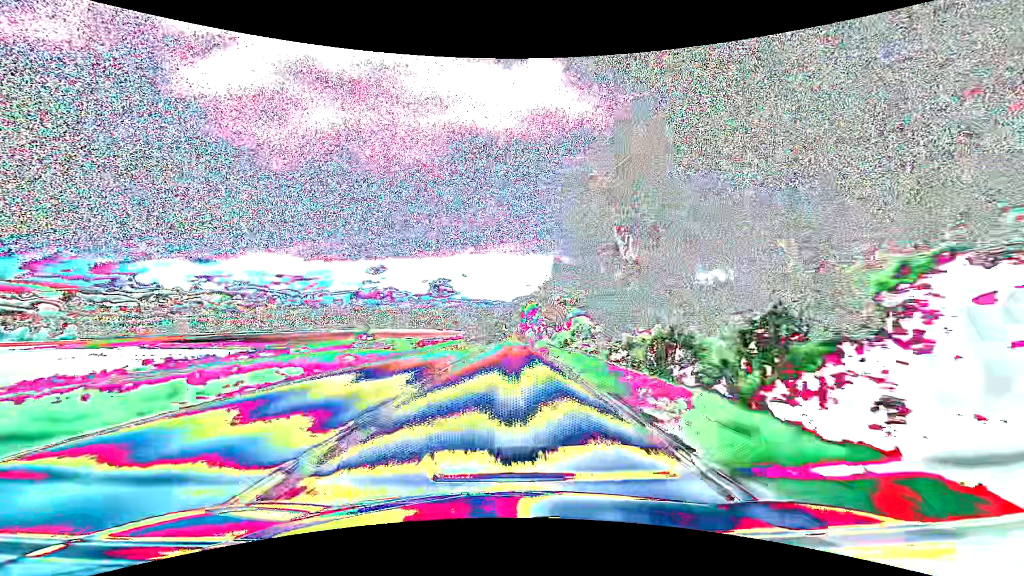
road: primary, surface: asphalt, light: Day
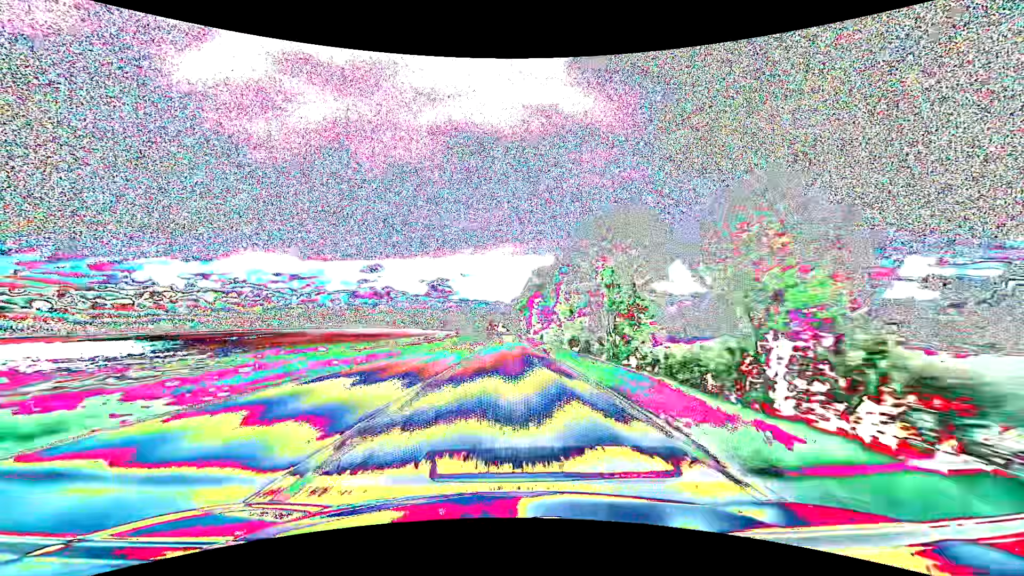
(+0.3, +73.1) m; 0°
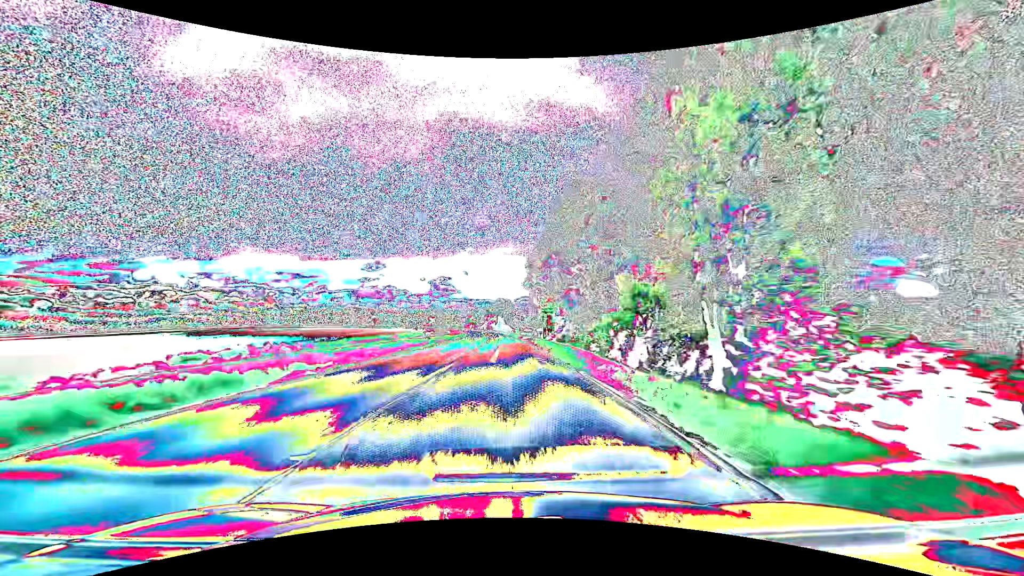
(+0.1, +76.6) m; 0°
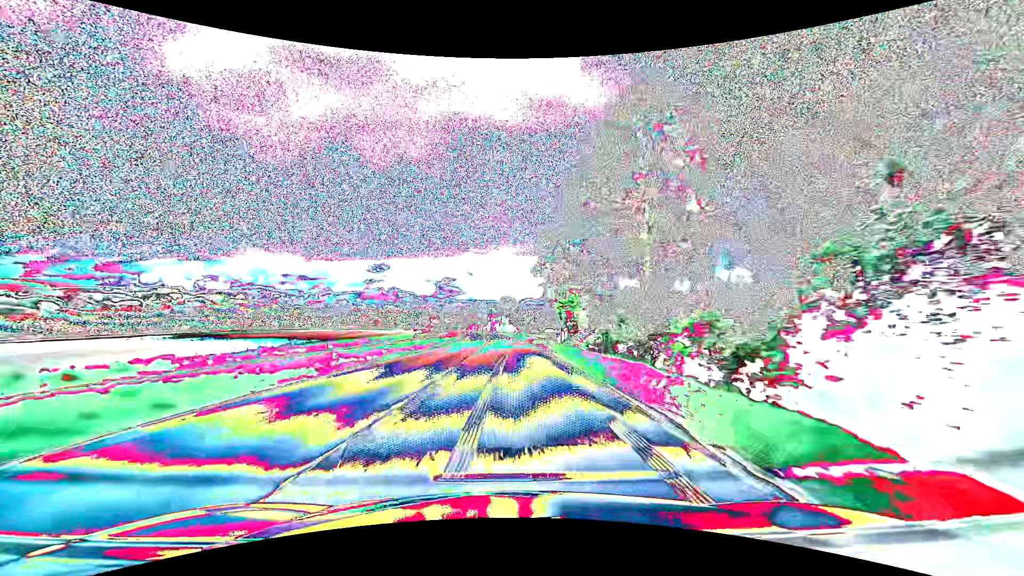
(-0.1, +15.5) m; -1°
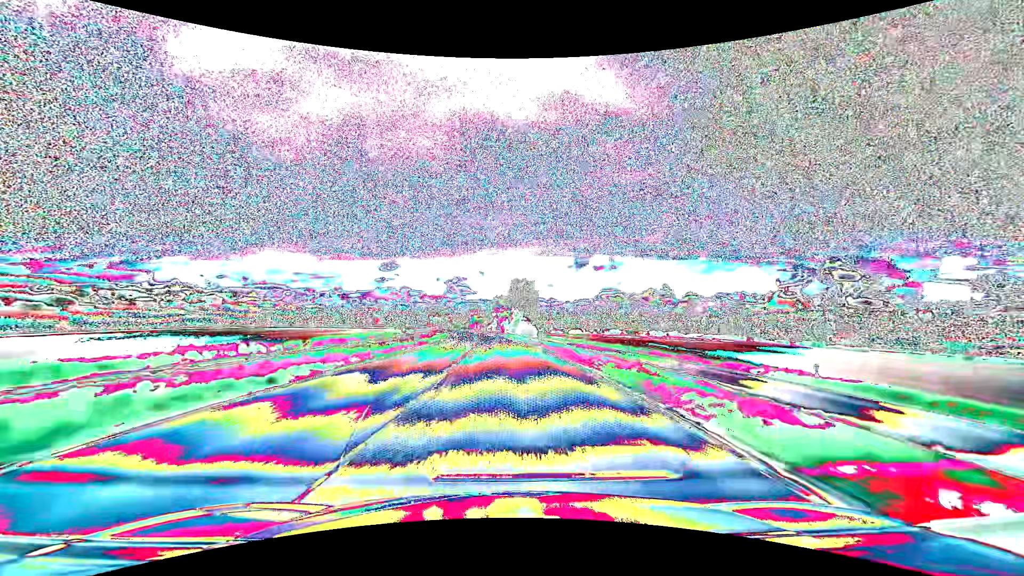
(-0.4, +46.8) m; -1°
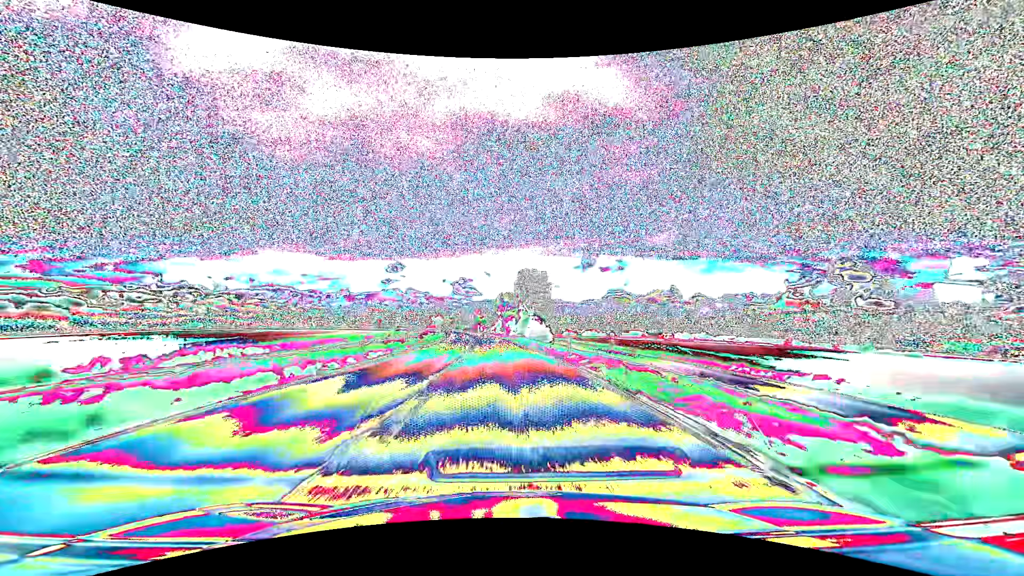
(-0.1, +15.7) m; -1°
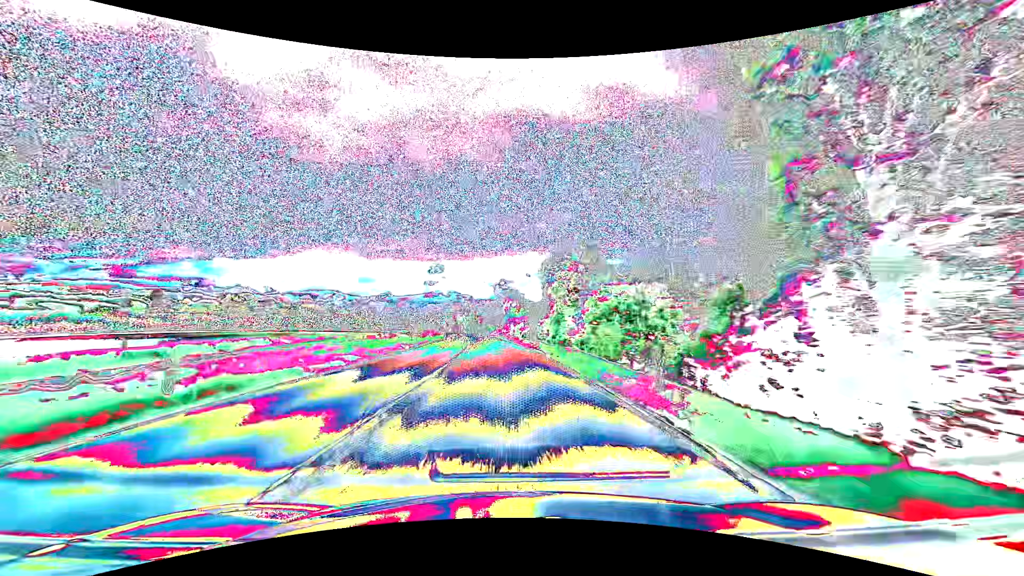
(-2.4, +62.7) m; -4°
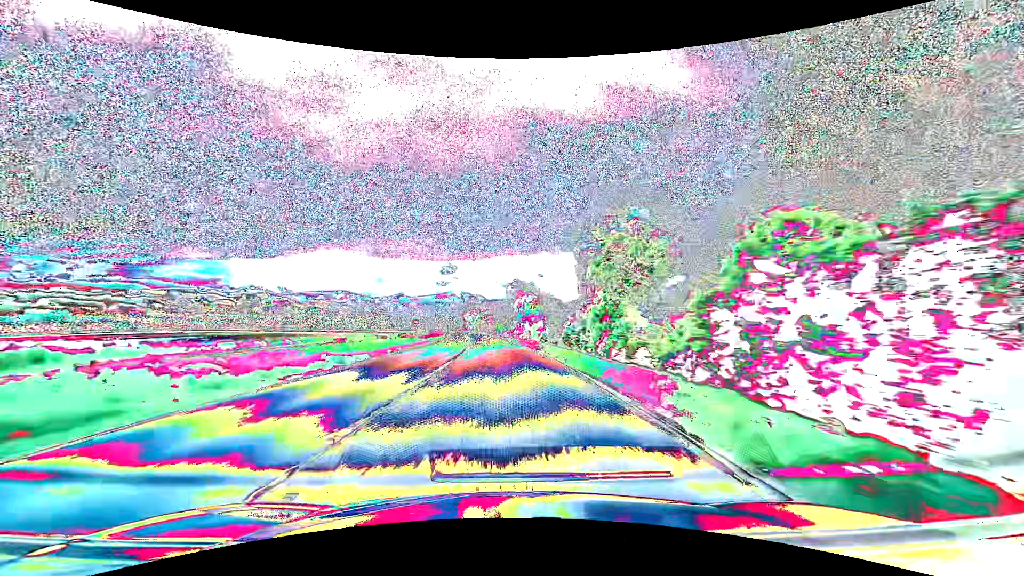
(-0.2, +15.7) m; -1°
(0, +10) (0, +20) (-1, +30) (-1, +40) (-2, +50) (-3, +60) (-3, +70) (-4, +80) (-5, +90) (-7, +100) m
